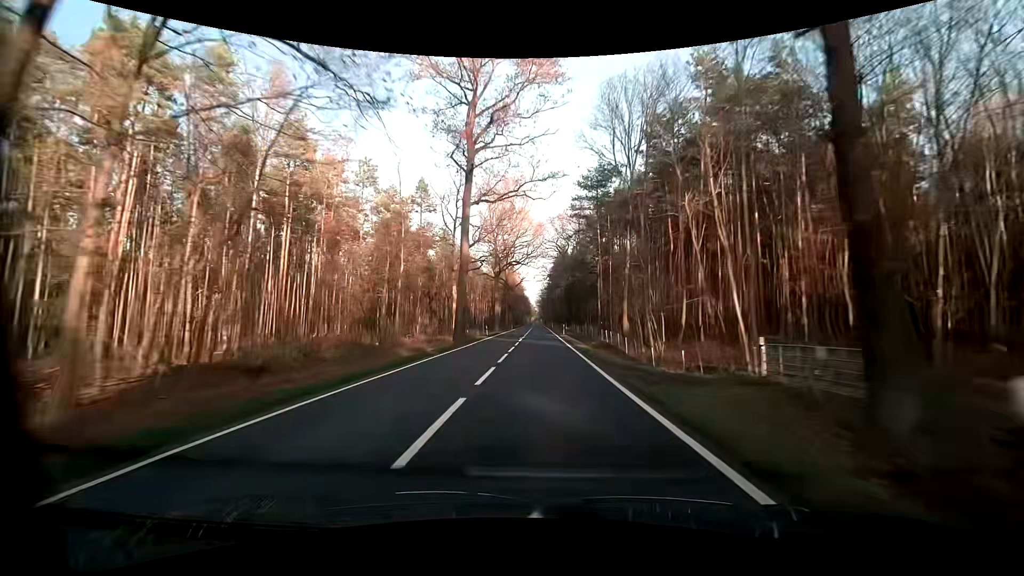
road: primary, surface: asphalt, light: Day
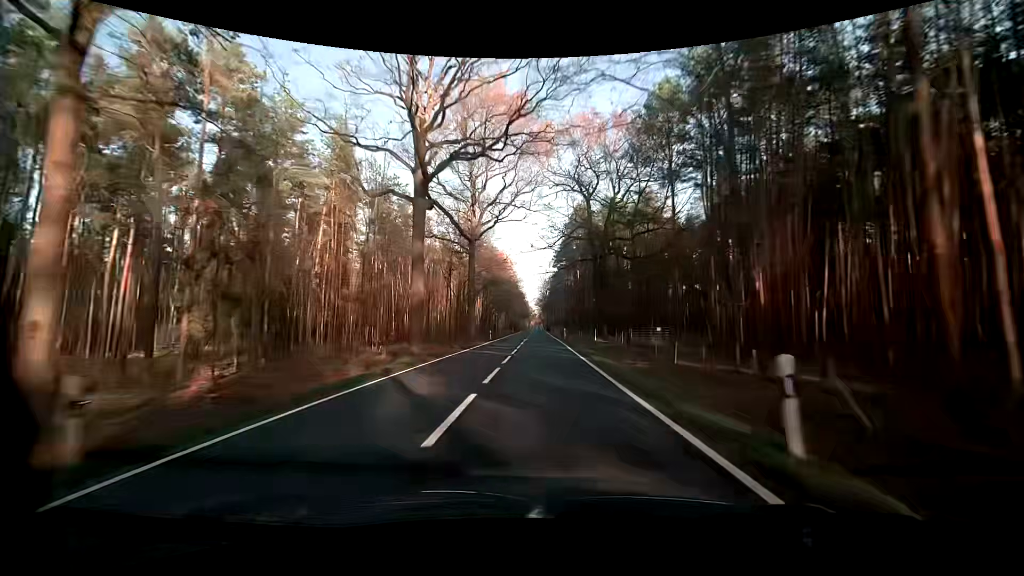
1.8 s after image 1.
(0.0, +47.3) m; 0°
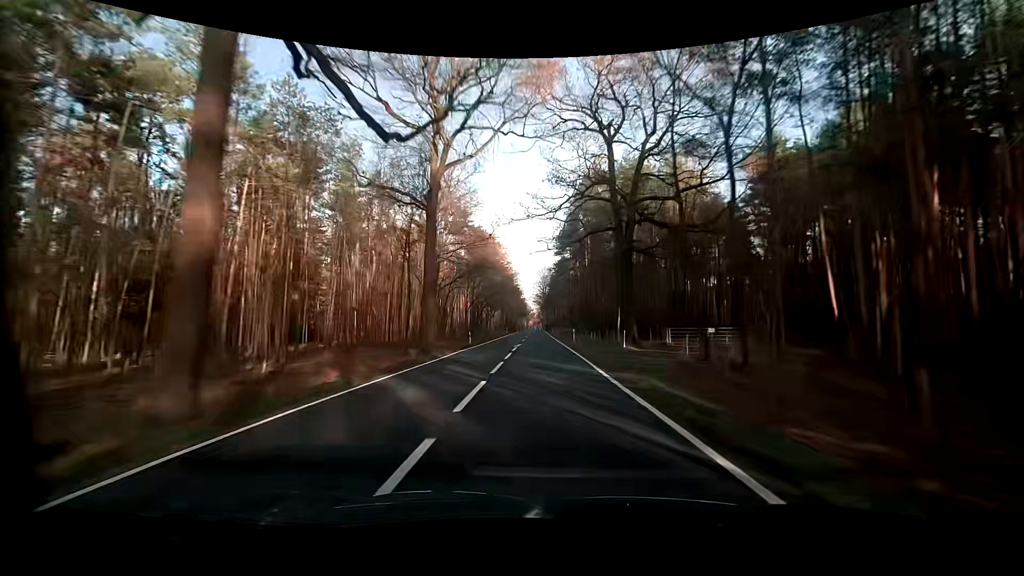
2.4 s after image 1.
(+0.1, +15.9) m; 0°
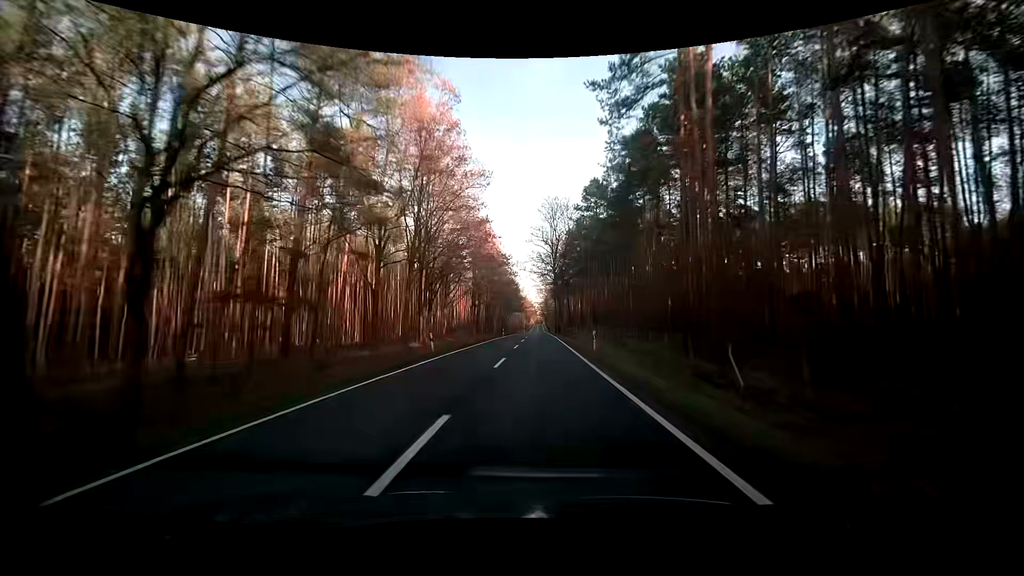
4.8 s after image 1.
(-0.1, +64.8) m; 0°
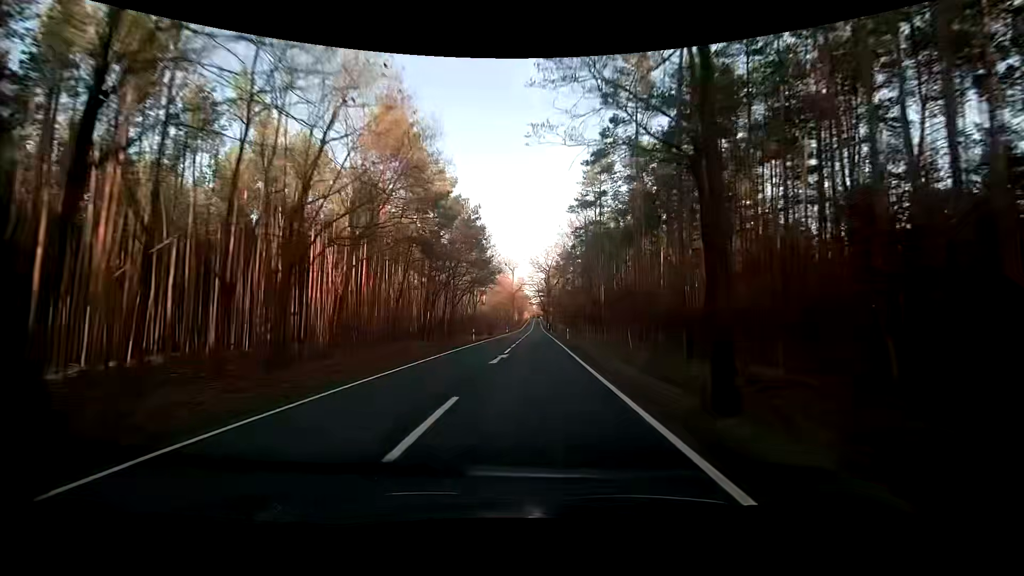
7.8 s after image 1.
(-0.2, +82.6) m; 0°
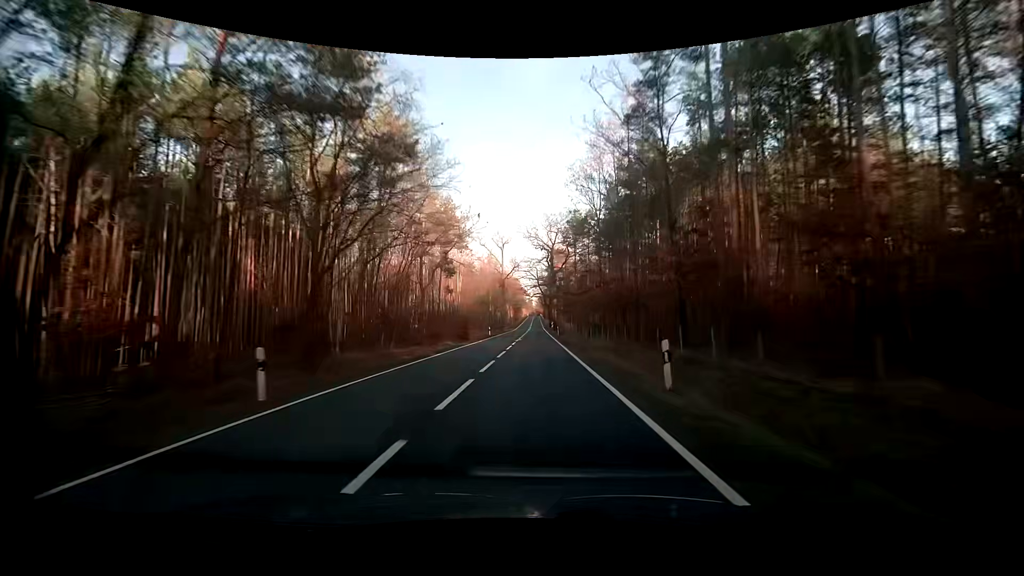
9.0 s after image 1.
(-0.1, +33.4) m; 0°
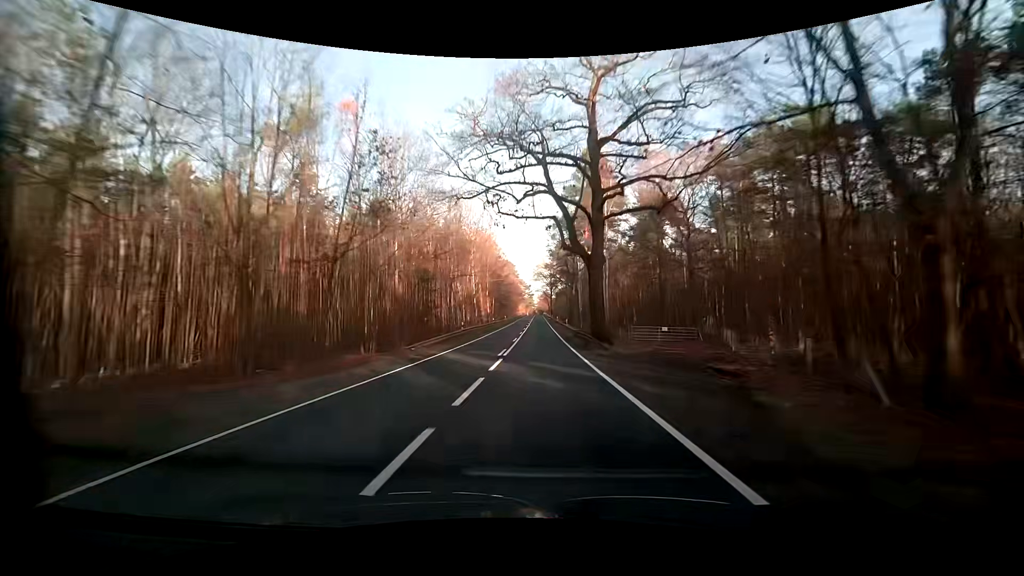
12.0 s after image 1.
(-0.7, +83.7) m; 0°
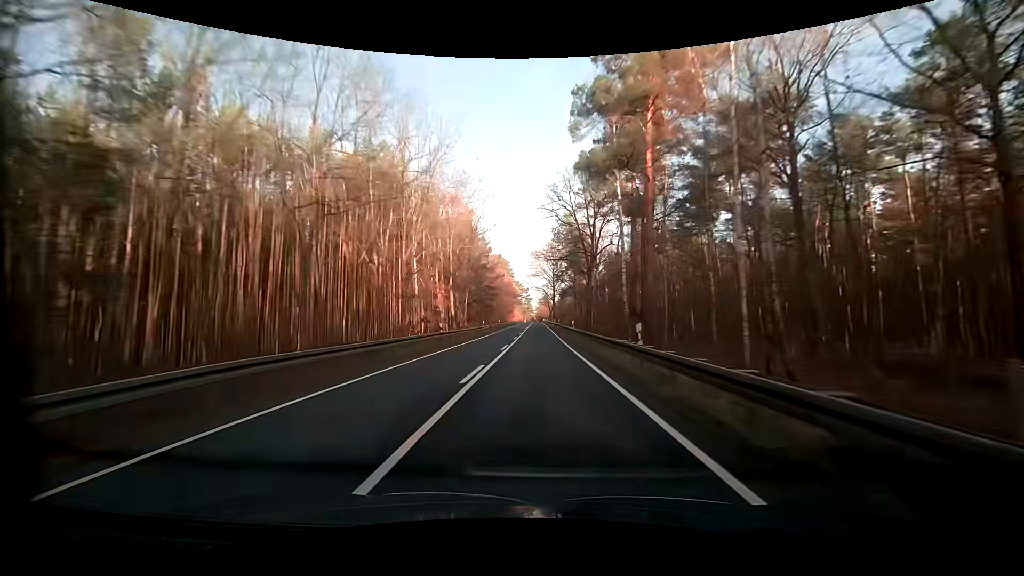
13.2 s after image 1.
(0.0, +33.5) m; 0°
(0, +10) (0, +20) (0, +30) (0, +40) (0, +50) (0, +60) (0, +70) (0, +80) (0, +90) (0, +100) m
